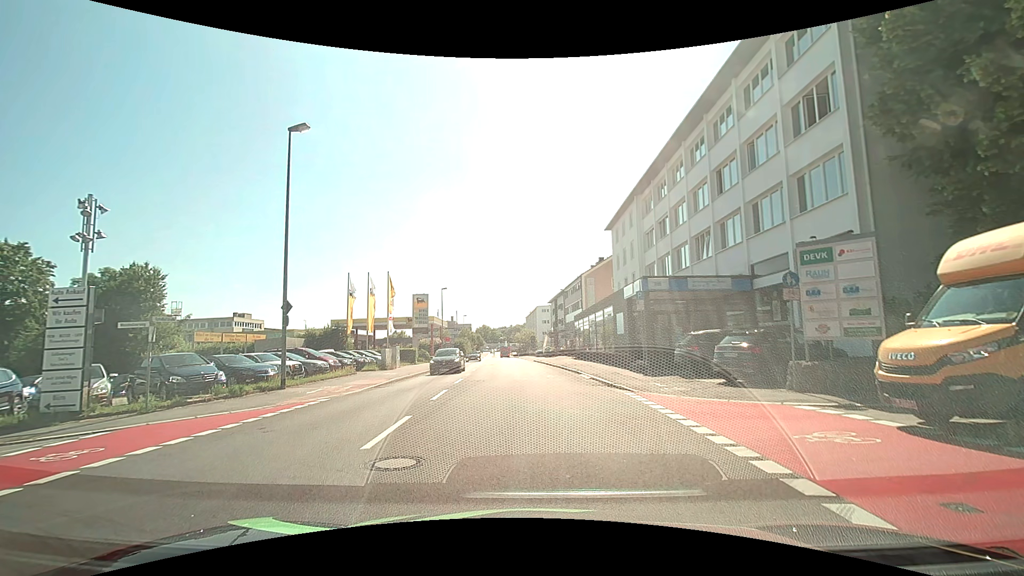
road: tertiary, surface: asphalt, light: Day
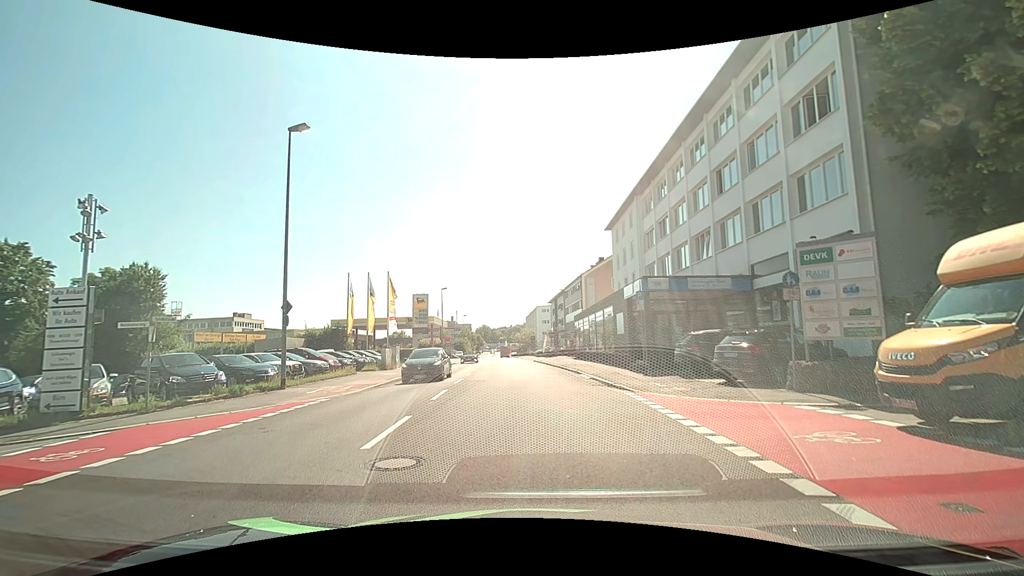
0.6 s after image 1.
(0.0, 0.0) m; 0°
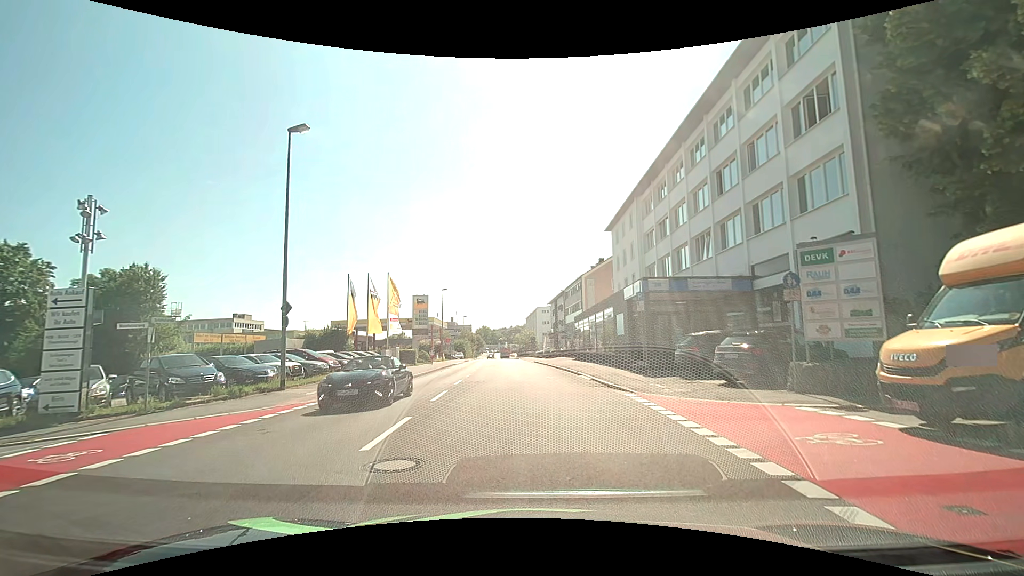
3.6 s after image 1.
(0.0, 0.0) m; 0°
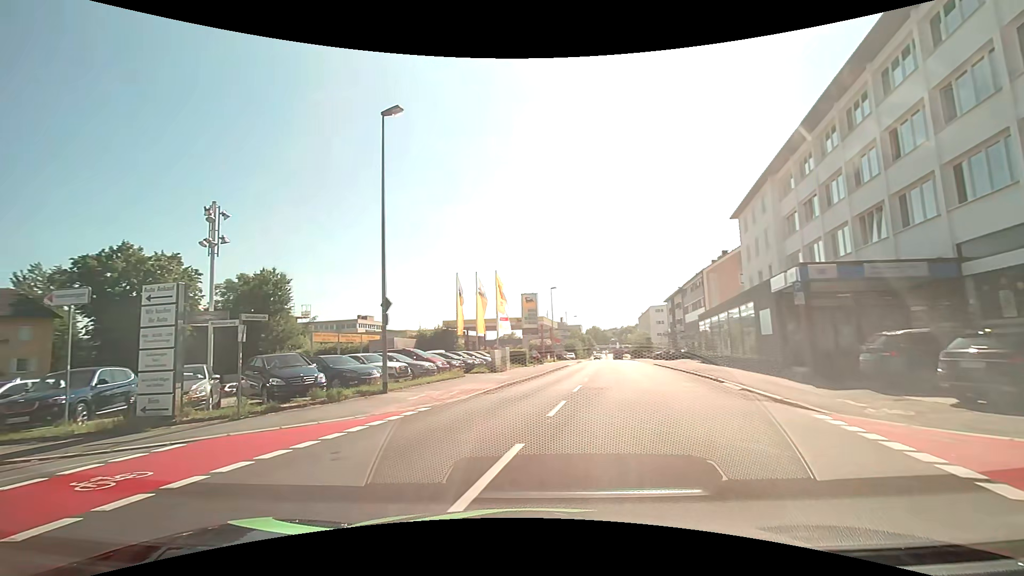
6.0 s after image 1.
(-0.2, +3.0) m; -13°
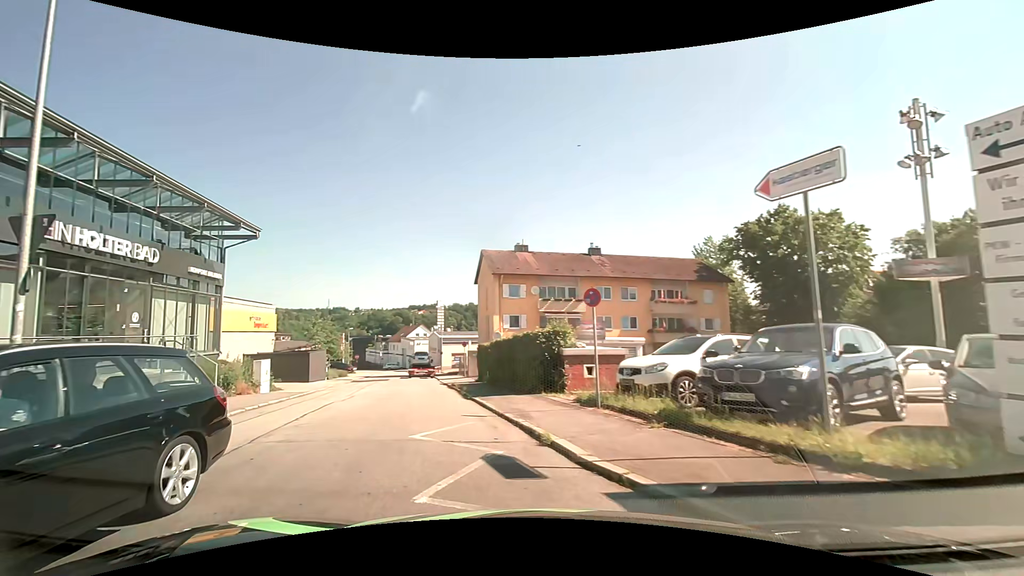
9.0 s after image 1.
(-5.0, +7.3) m; -66°
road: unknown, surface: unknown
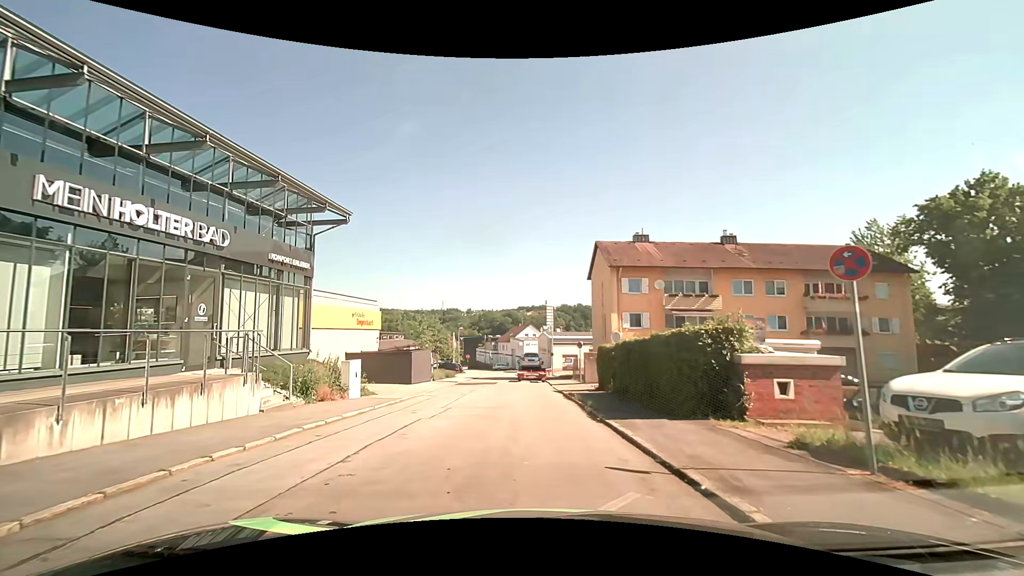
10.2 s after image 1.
(-0.5, +4.4) m; -11°
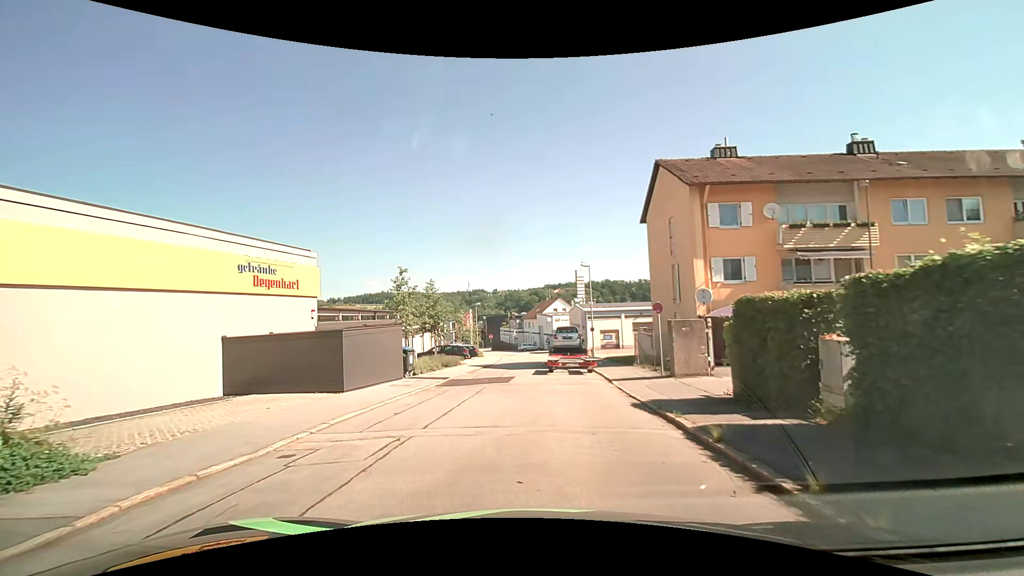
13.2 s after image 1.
(-0.2, +14.3) m; -1°
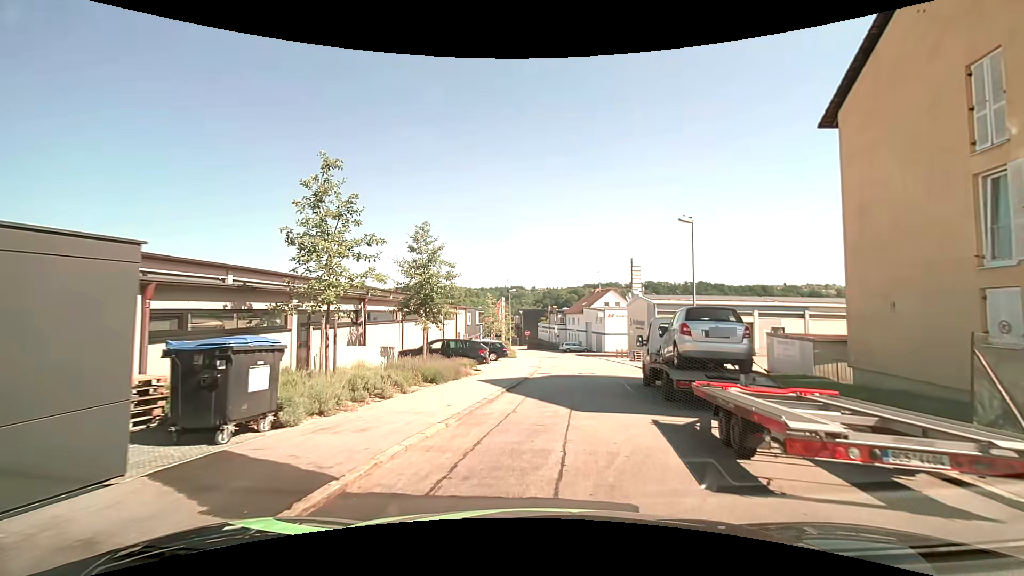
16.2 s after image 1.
(-1.6, +16.3) m; -7°
(+1, +10) (+2, +20) (+4, +30) (+5, +40) (+6, +50) (+6, +60) (+5, +70) (+3, +79) (+2, +89) (0, +99) m
